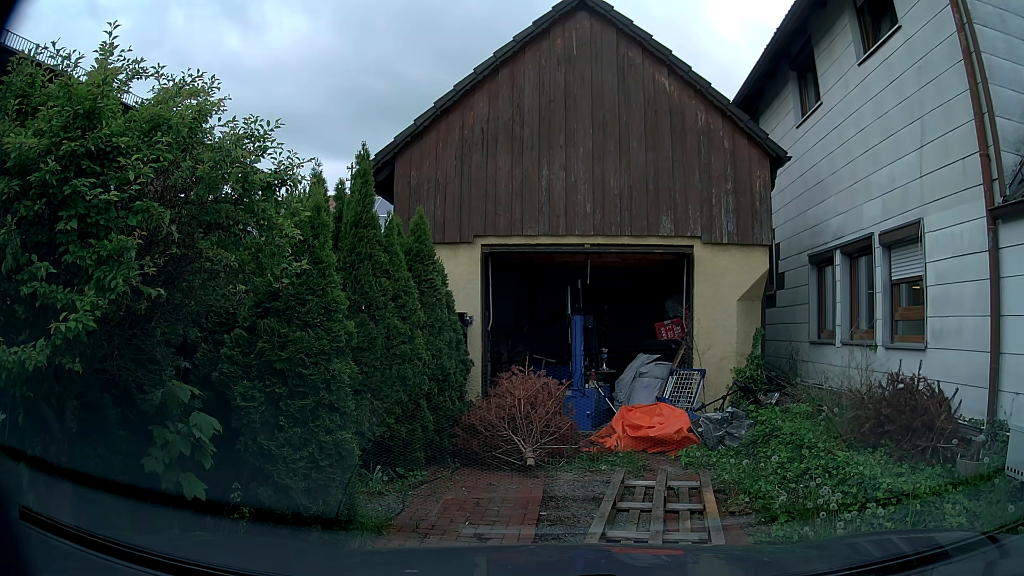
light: Day
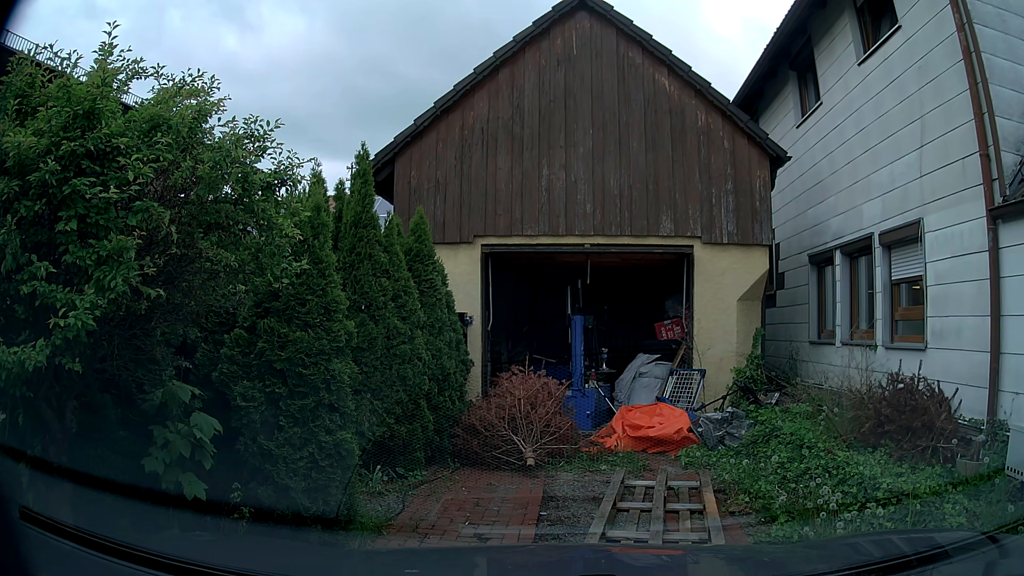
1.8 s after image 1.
(0.0, 0.0) m; 0°
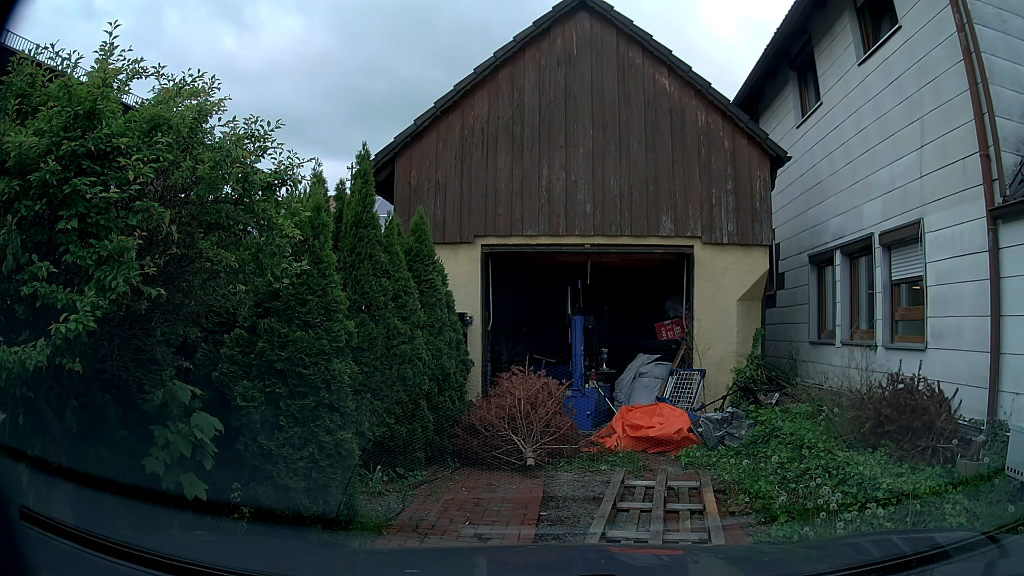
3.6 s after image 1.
(0.0, 0.0) m; 0°
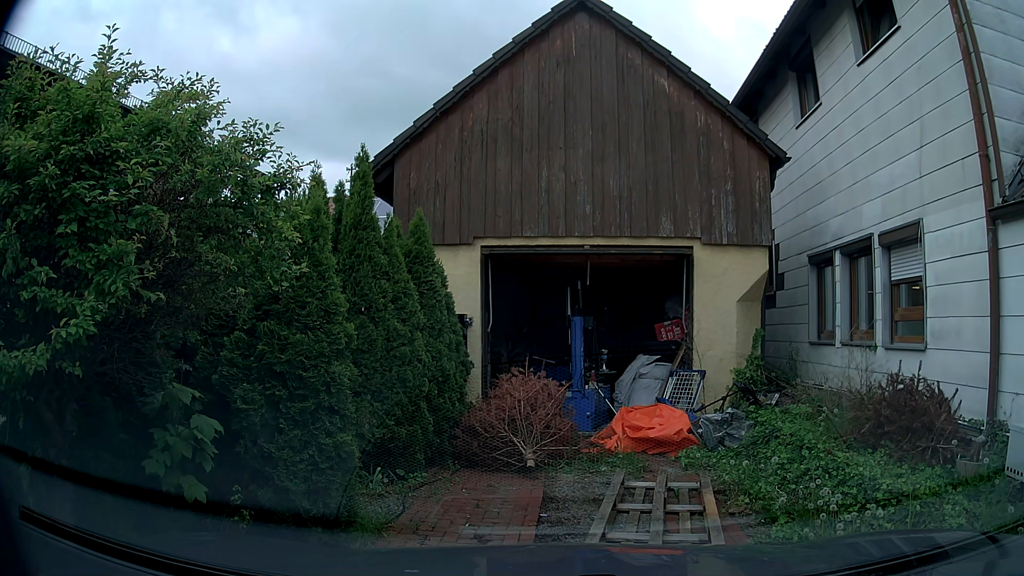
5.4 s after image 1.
(0.0, 0.0) m; 0°
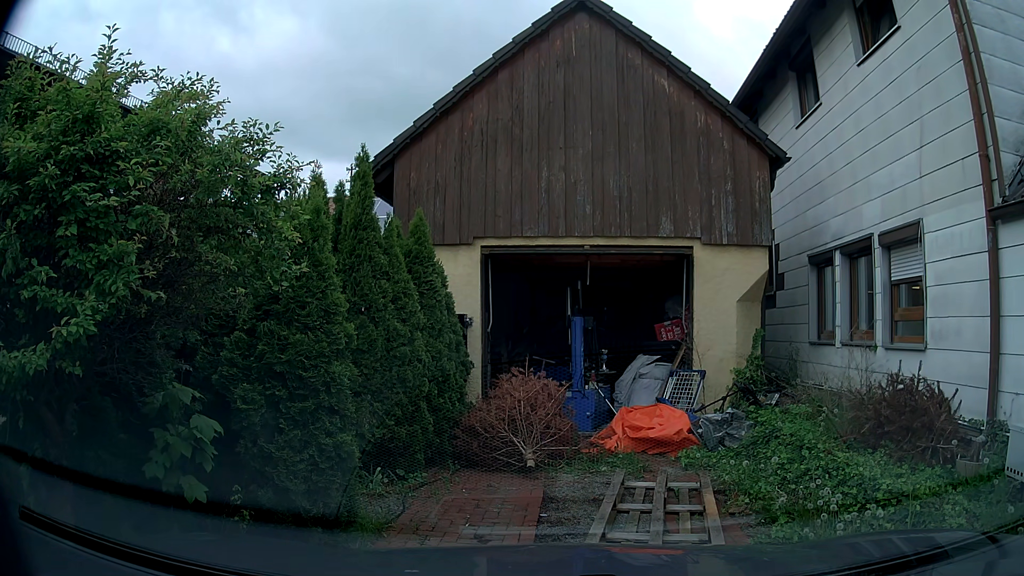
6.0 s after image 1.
(0.0, 0.0) m; 0°
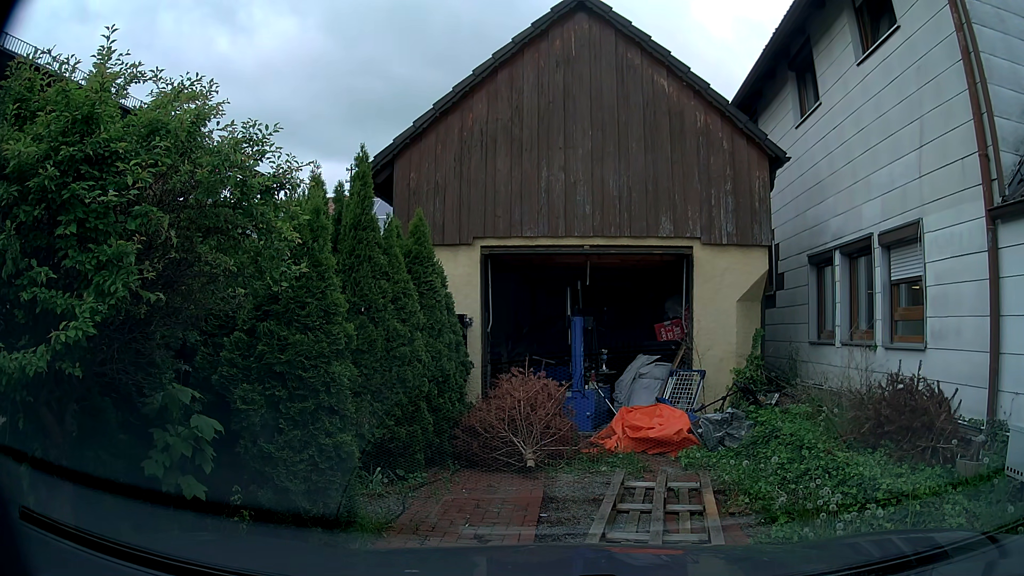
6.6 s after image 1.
(0.0, 0.0) m; 0°
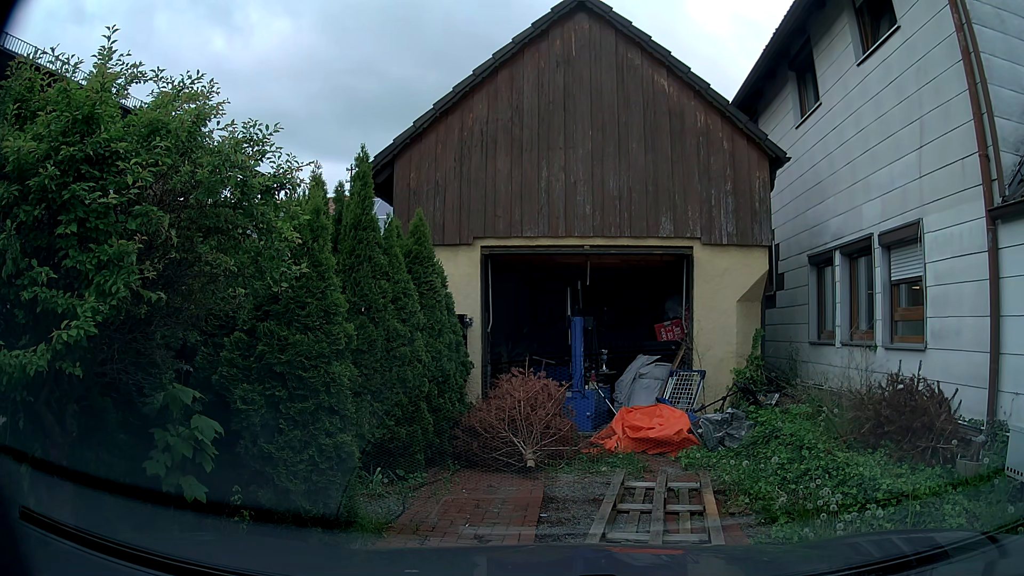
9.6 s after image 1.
(0.0, 0.0) m; 0°
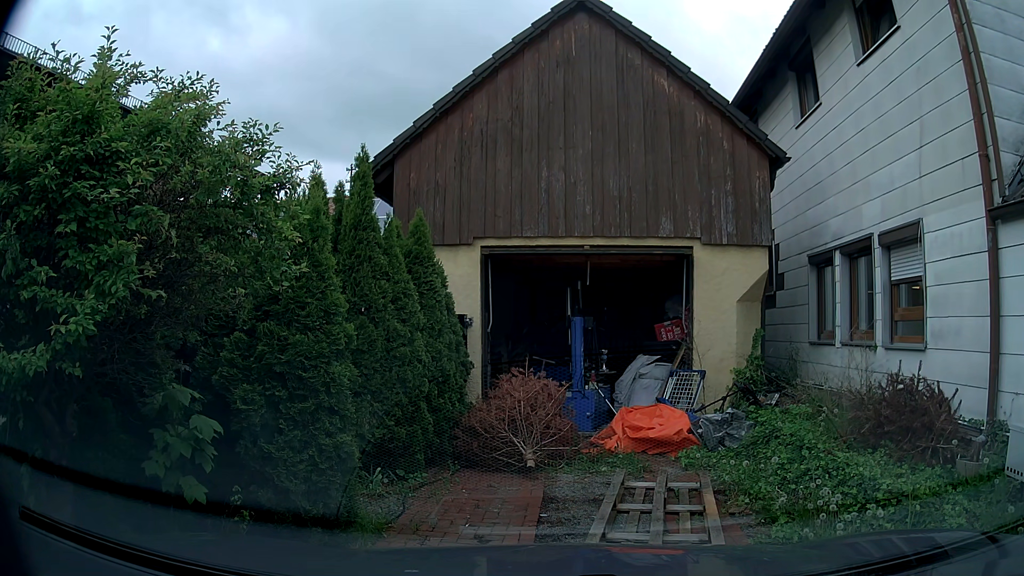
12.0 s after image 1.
(0.0, 0.0) m; 0°
